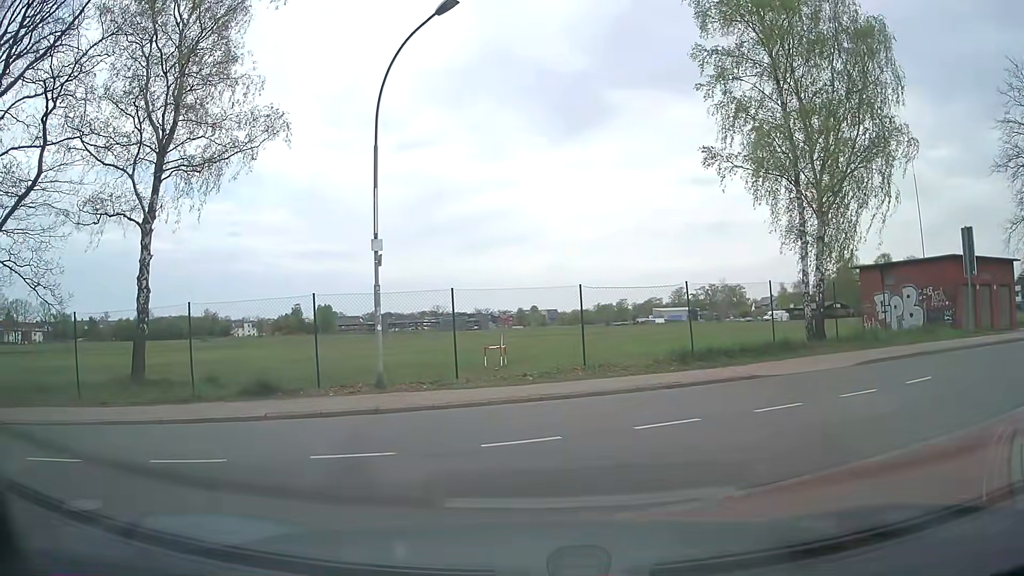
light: Day
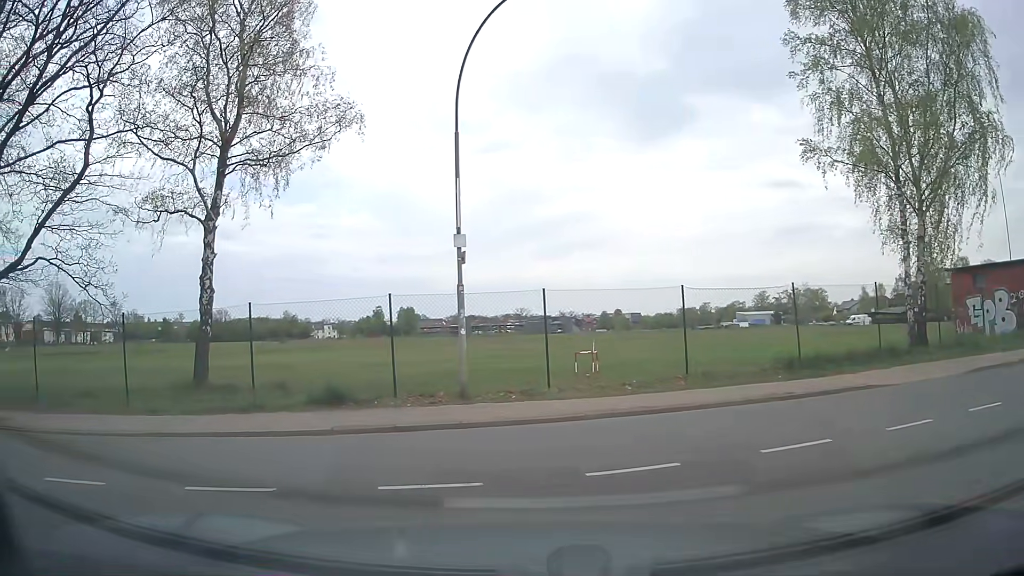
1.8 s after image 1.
(0.0, +1.5) m; -10°
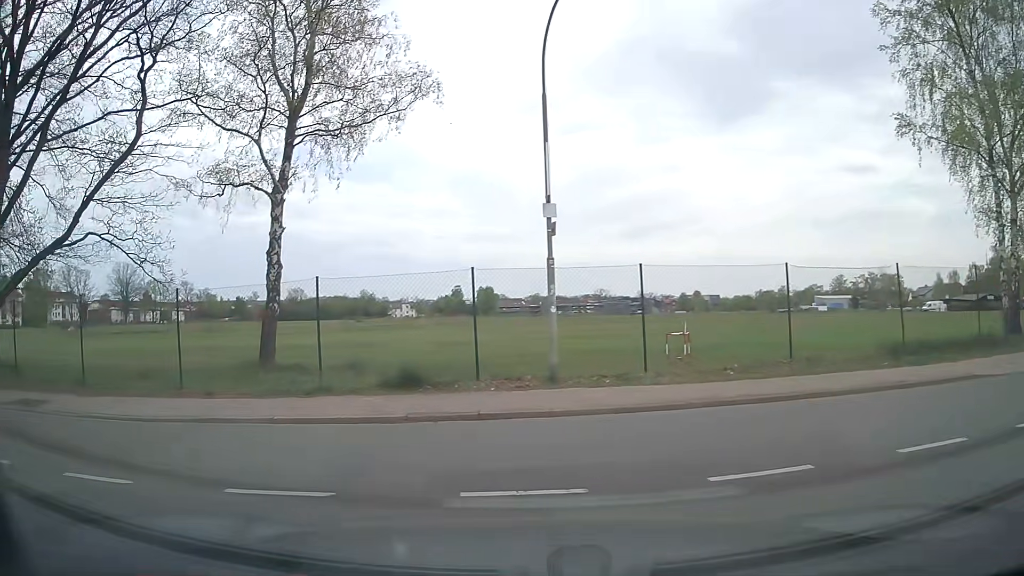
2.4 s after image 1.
(-0.1, +1.2) m; -6°
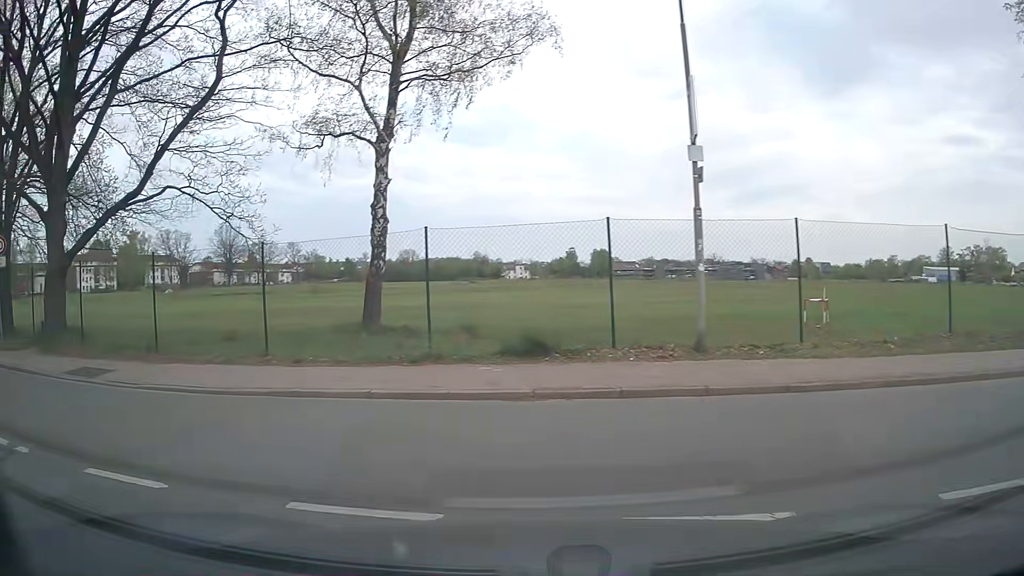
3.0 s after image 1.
(-0.2, +1.7) m; -11°
